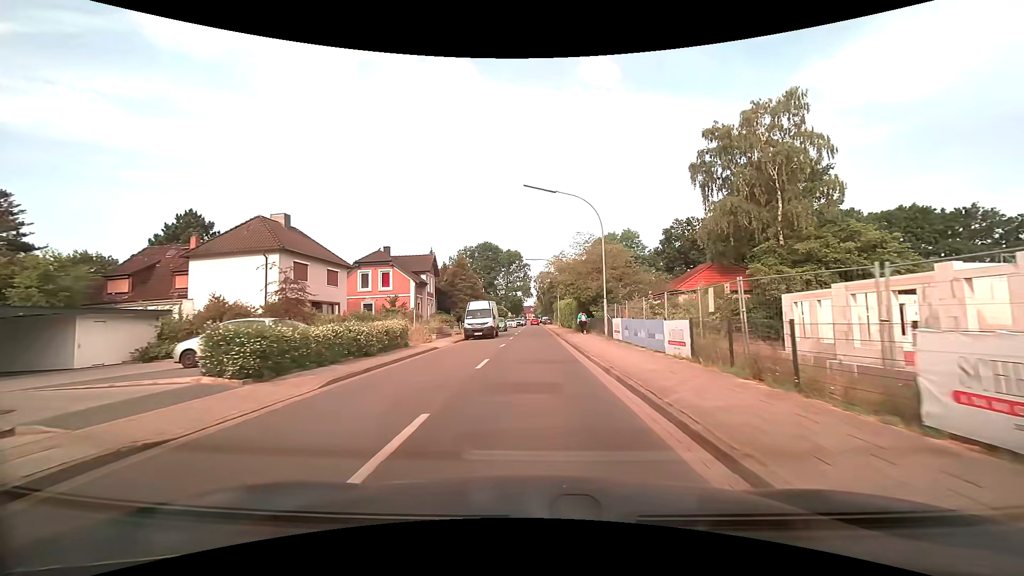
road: residential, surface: asphalt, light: Day
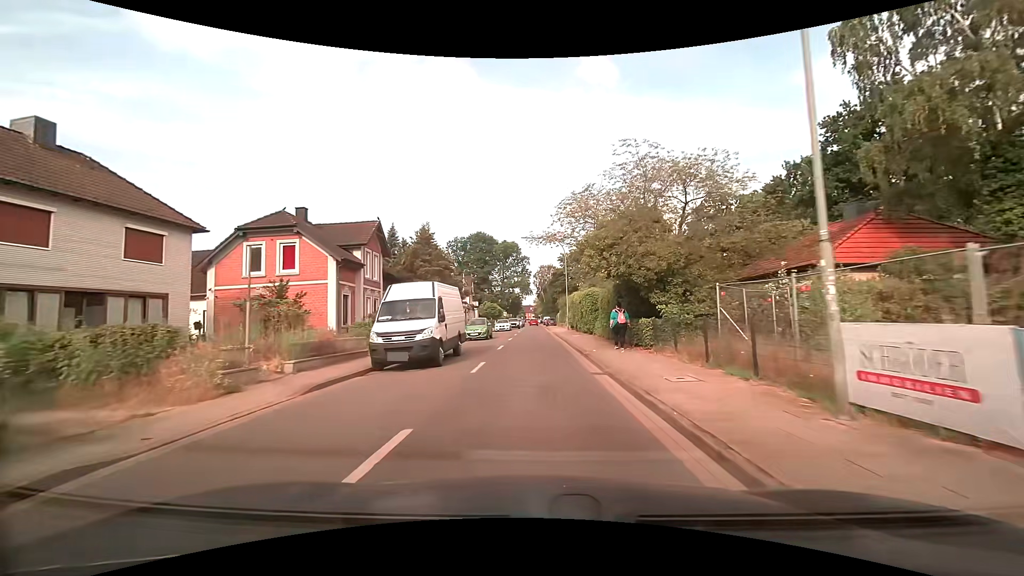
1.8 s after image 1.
(+0.1, +19.2) m; +1°
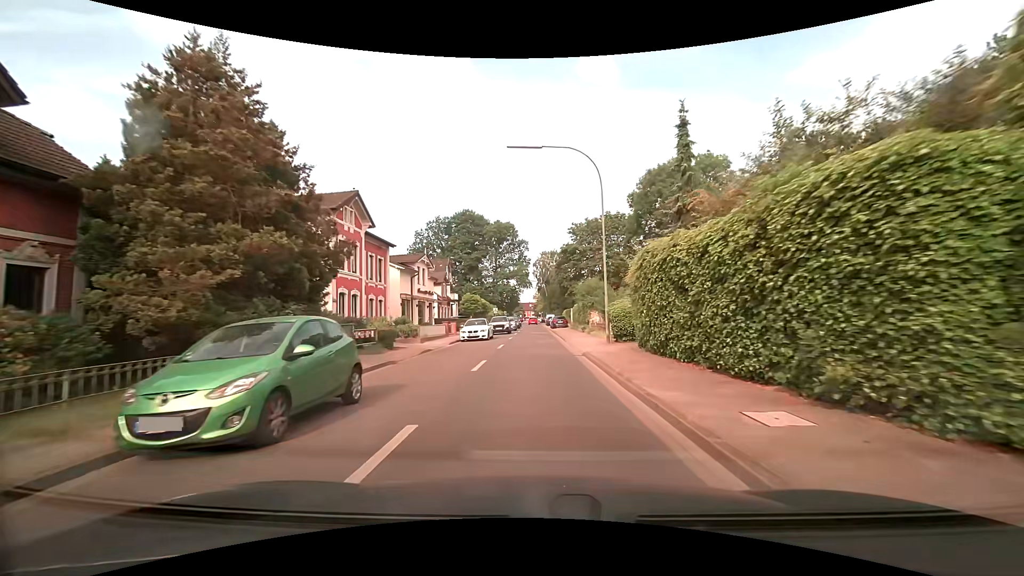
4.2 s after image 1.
(-0.3, +27.1) m; -1°
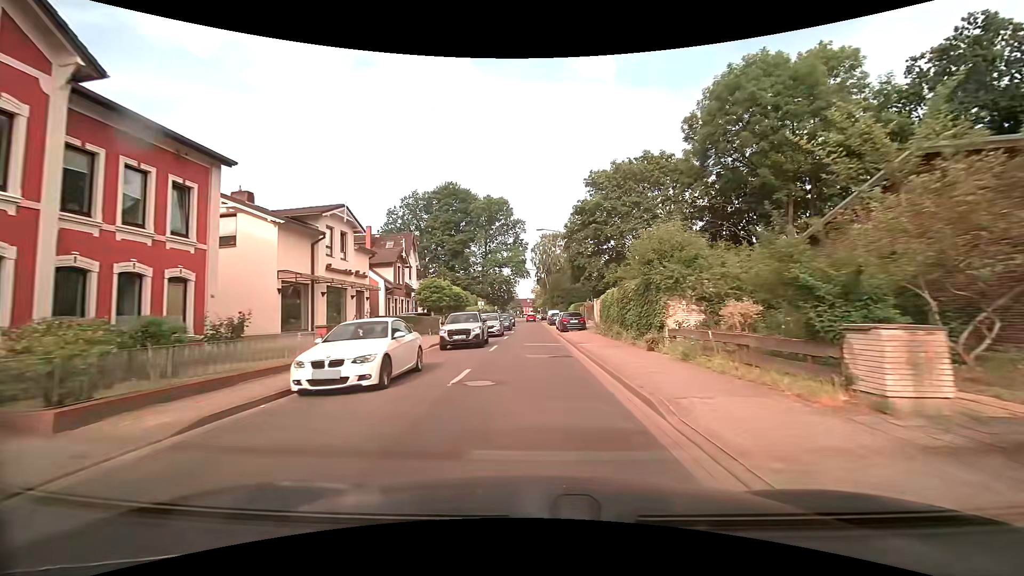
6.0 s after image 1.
(+0.3, +21.1) m; +1°
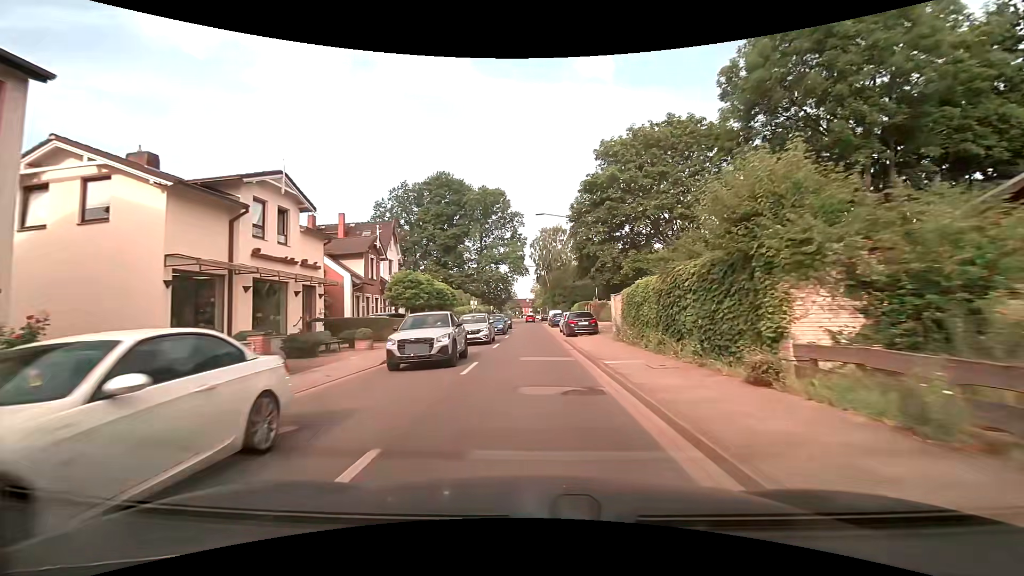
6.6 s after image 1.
(0.0, +7.2) m; 0°
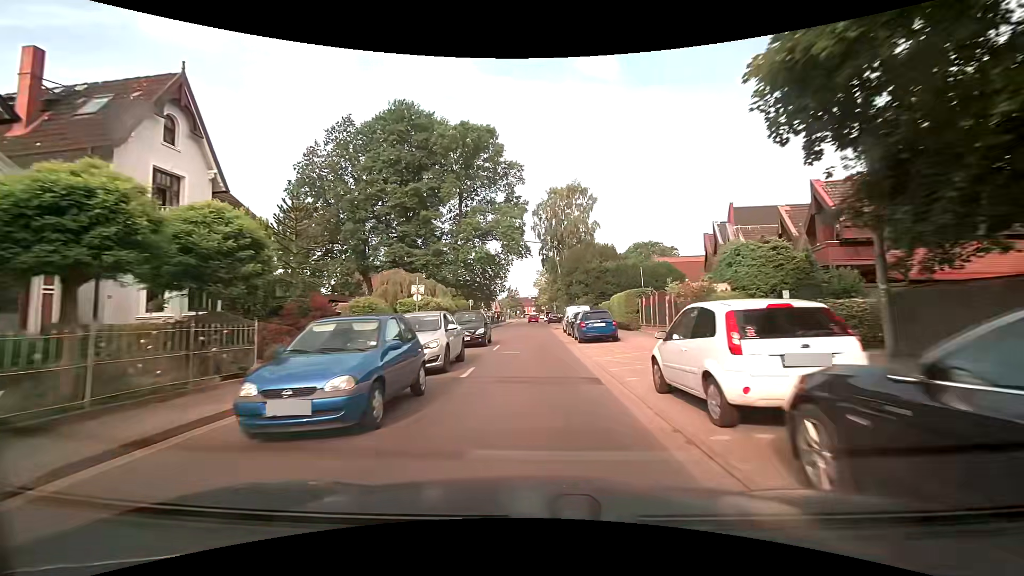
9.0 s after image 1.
(0.0, +28.7) m; -1°
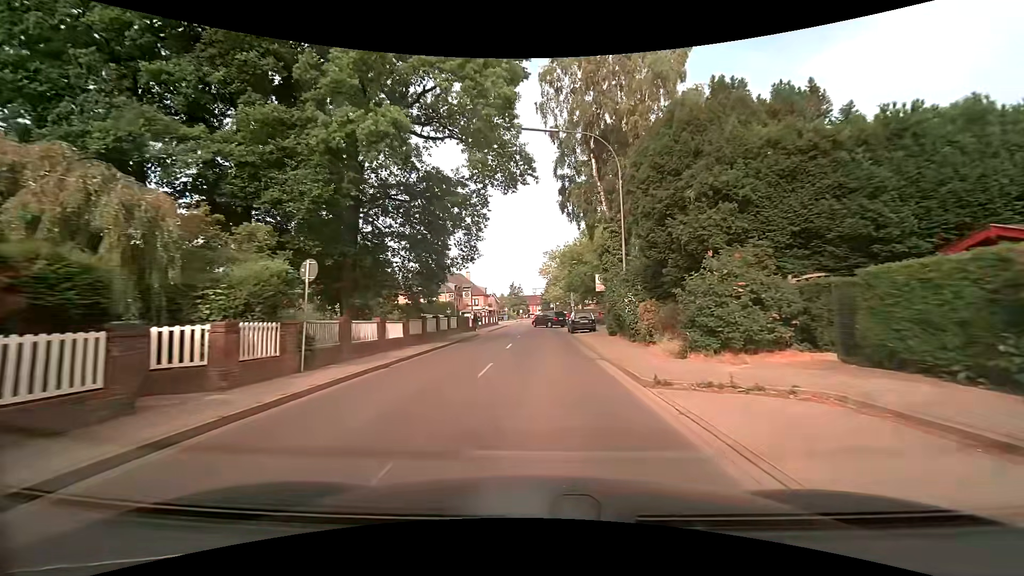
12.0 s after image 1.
(+0.1, +35.4) m; 0°
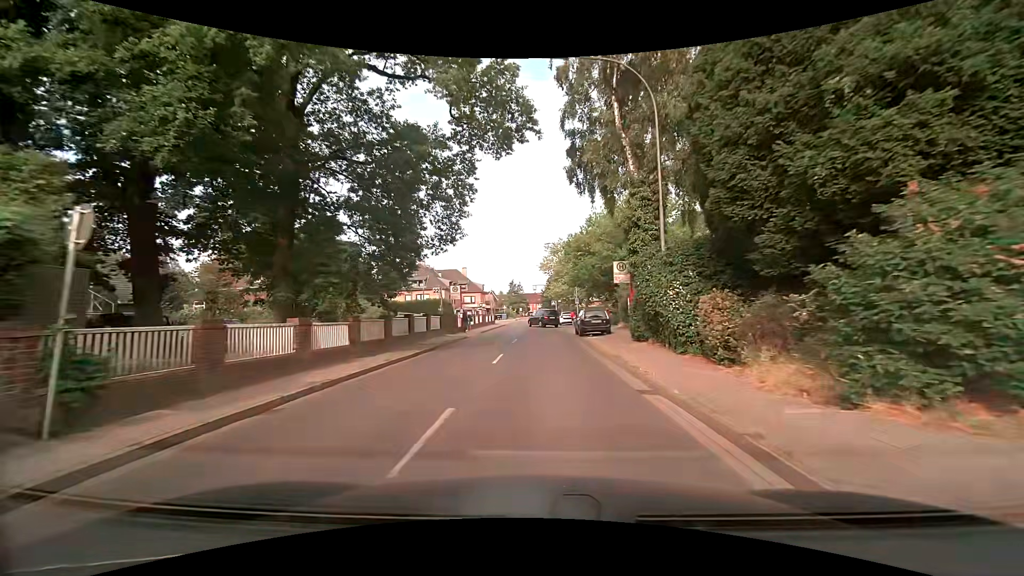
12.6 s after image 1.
(0.0, +6.6) m; 0°
(0, +10) (0, +20) (0, +30) (0, +40) (0, +50) (+1, +60) (+1, +70) (-1, +80) (-9, +85) (-19, +85) m
